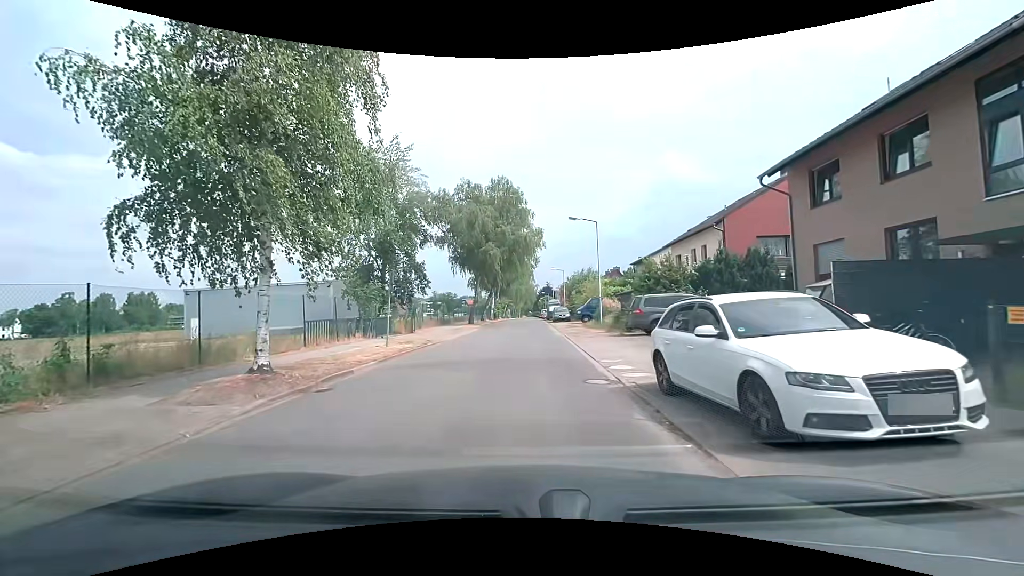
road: residential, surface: asphalt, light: Day
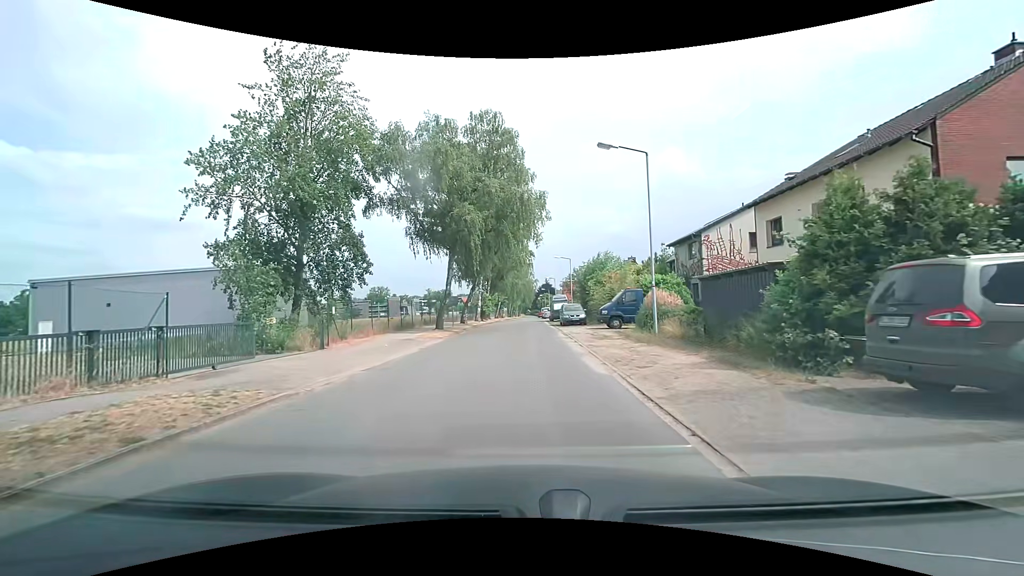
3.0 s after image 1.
(+0.3, +16.2) m; 0°
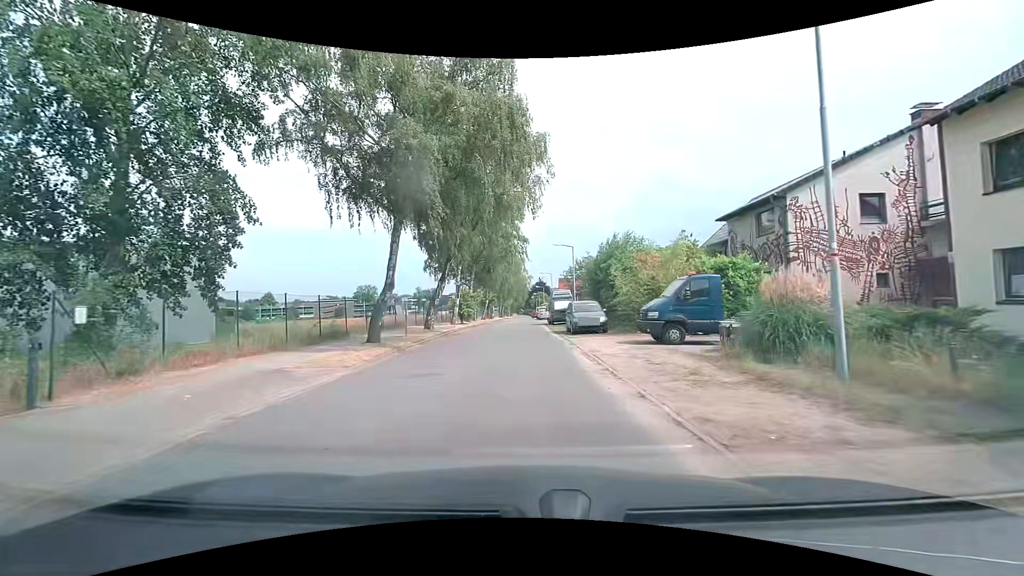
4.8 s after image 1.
(+0.1, +12.4) m; +1°
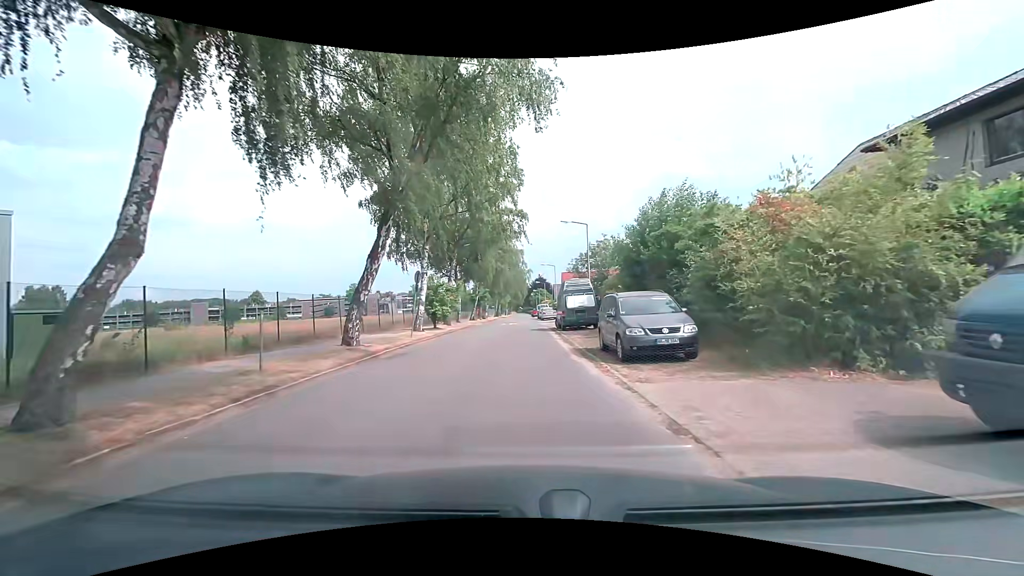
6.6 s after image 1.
(+0.1, +12.9) m; +1°
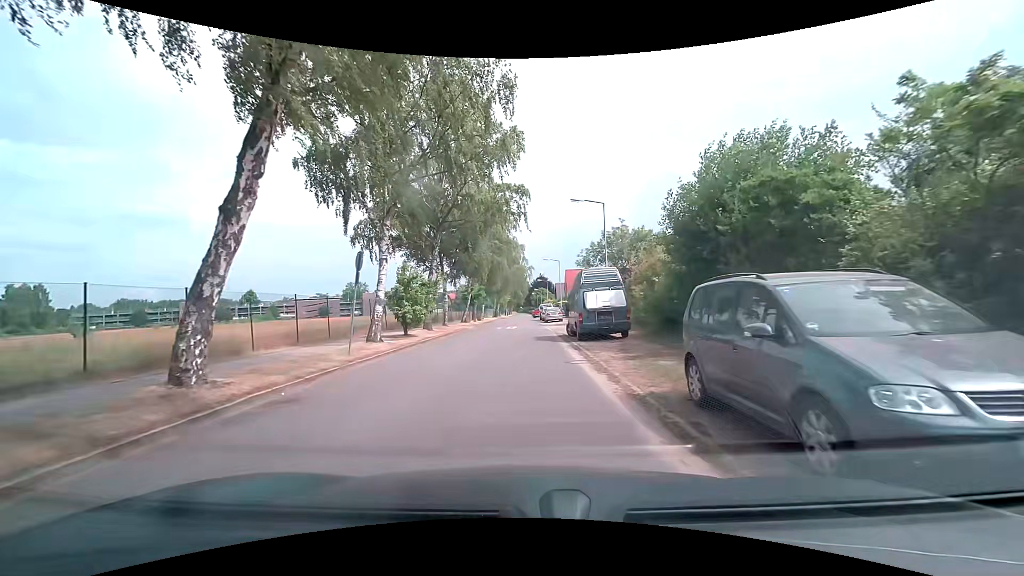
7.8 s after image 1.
(-0.1, +7.9) m; -1°
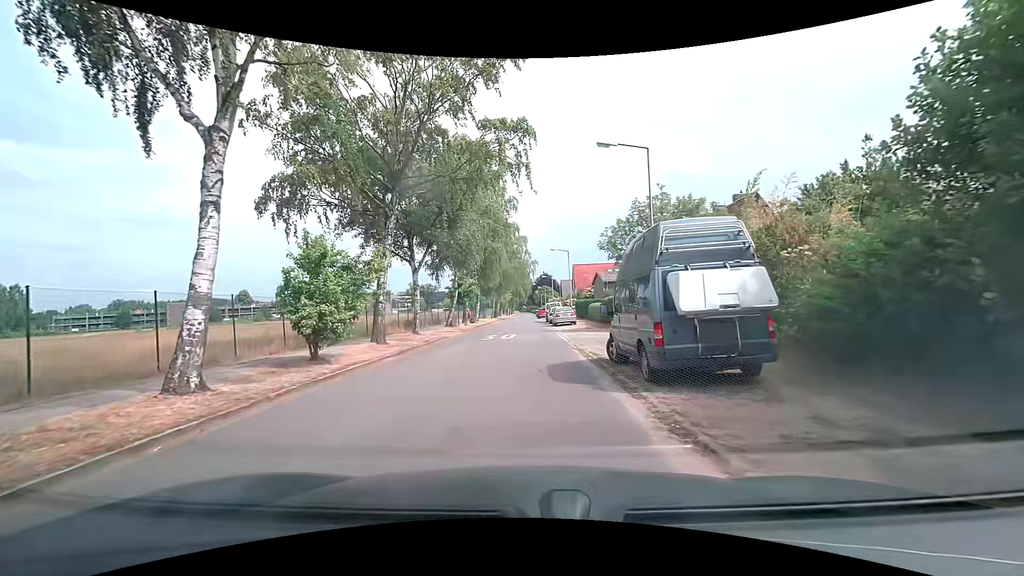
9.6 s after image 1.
(+0.1, +10.6) m; +1°
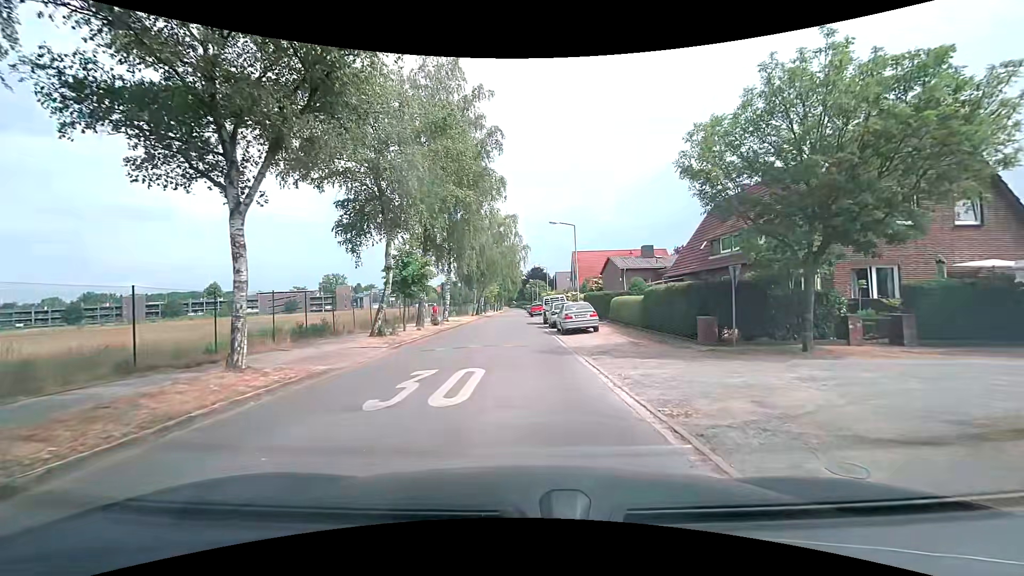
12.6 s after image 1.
(-0.2, +15.7) m; +1°
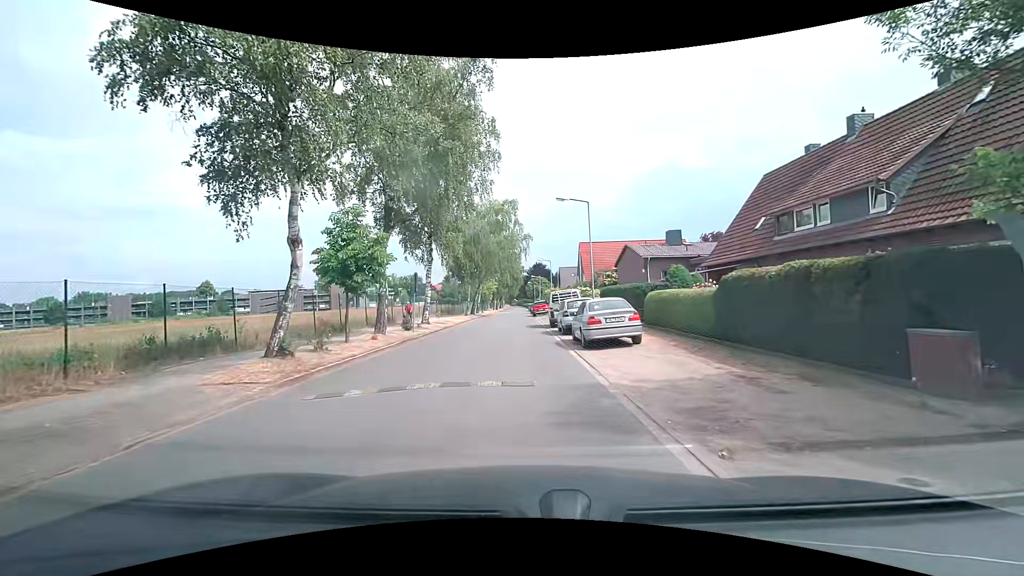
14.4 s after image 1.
(0.0, +8.1) m; -1°
(0, +10) (0, +20) (0, +30) (0, +40) (0, +50) (0, +60) (0, +70) (0, +80) (0, +90) (0, +100) m
